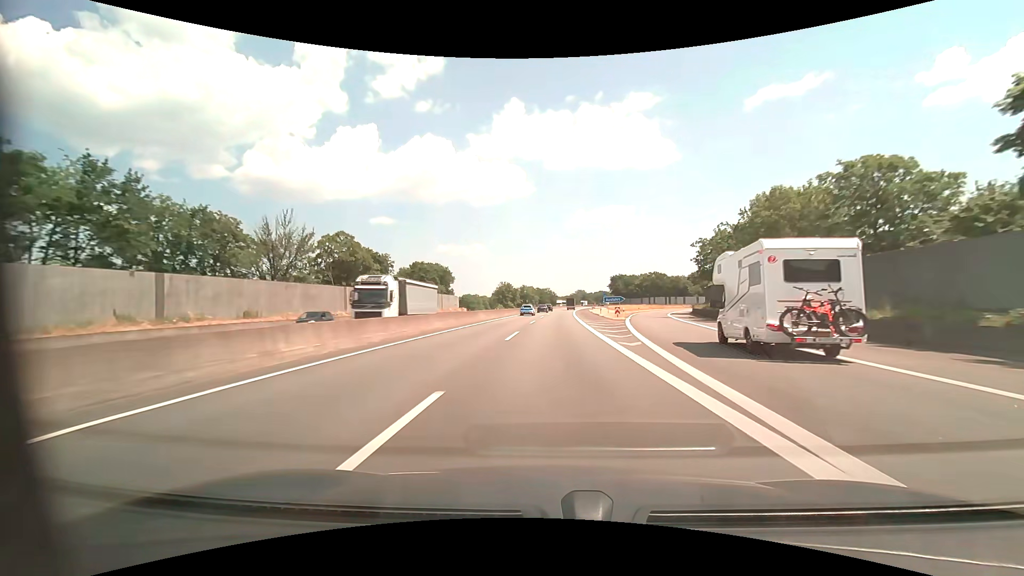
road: motorway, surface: asphalt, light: Day
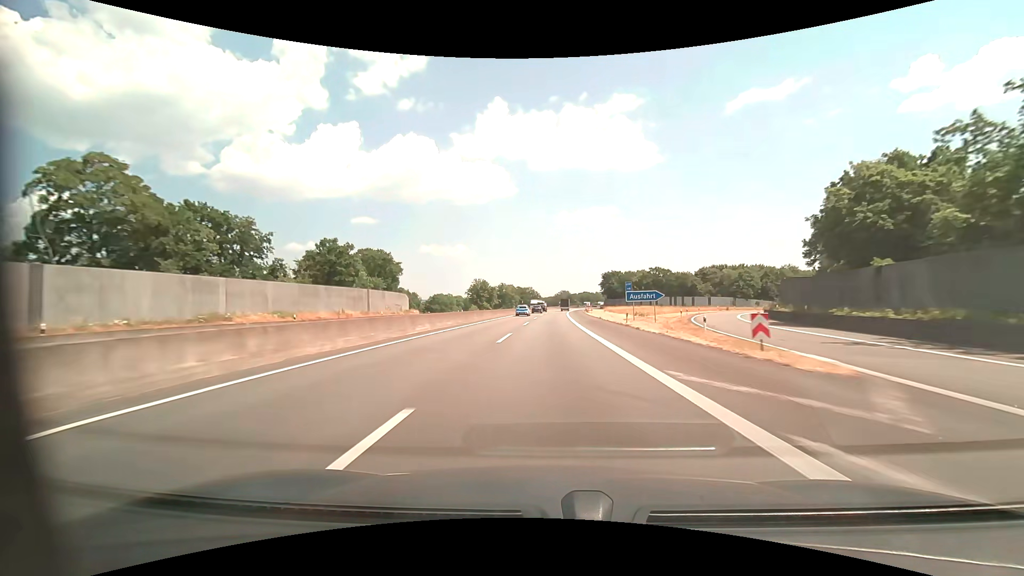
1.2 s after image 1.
(+0.7, +37.4) m; +2°
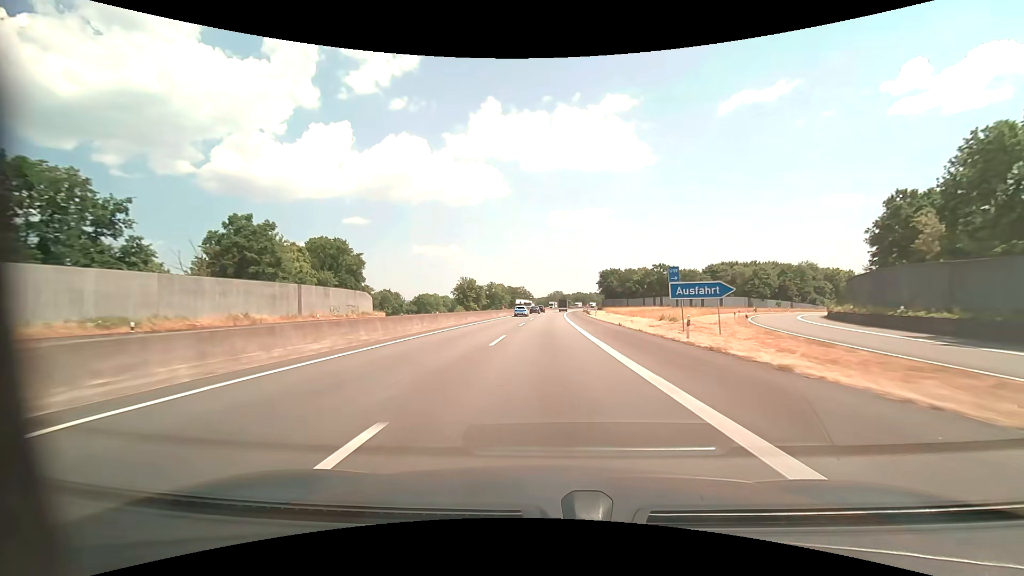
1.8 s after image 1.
(+0.1, +18.8) m; +1°
(0, +10) (0, +20) (0, +30) (0, +40) (0, +50) (+1, +60) (+1, +70) (+1, +80) (+2, +90) (+2, +100) m
